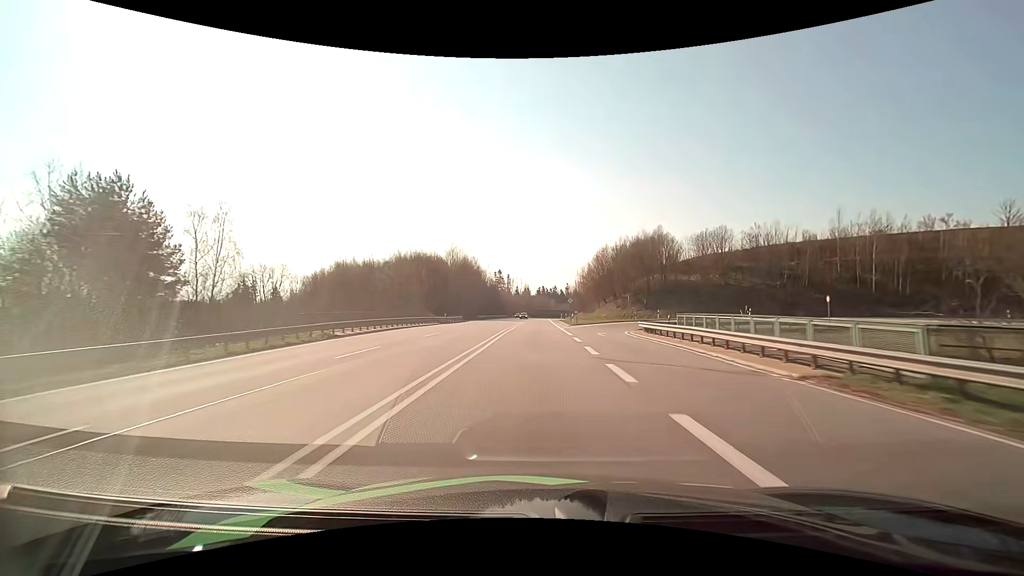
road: primary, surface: asphalt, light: Day
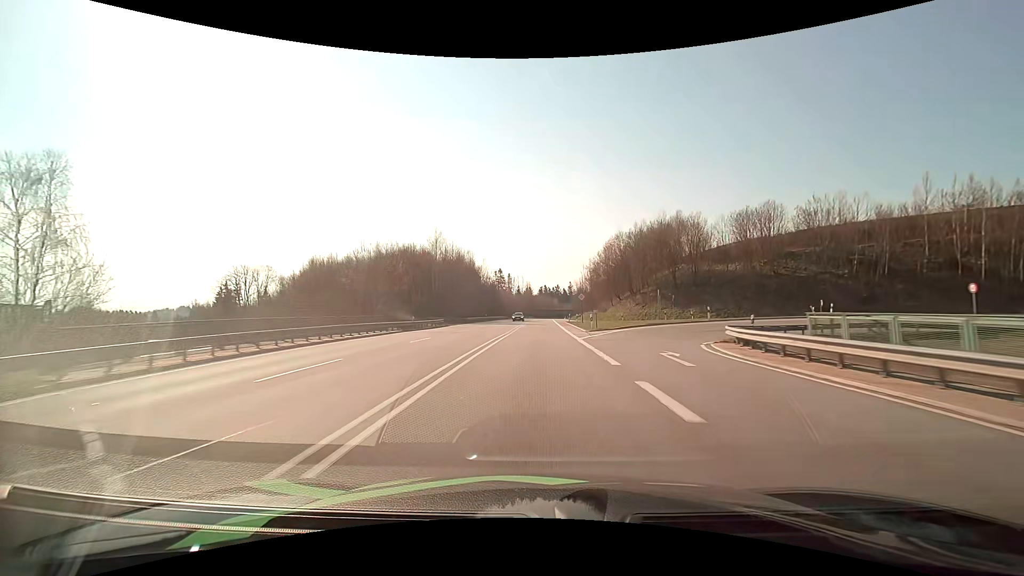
(-0.1, +15.6) m; 0°
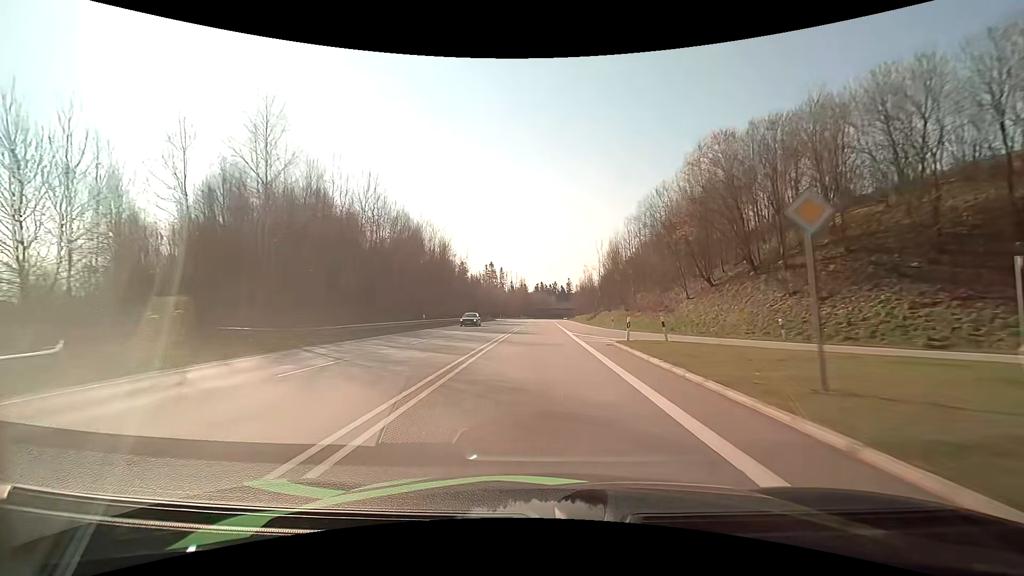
(+0.1, +47.1) m; 0°
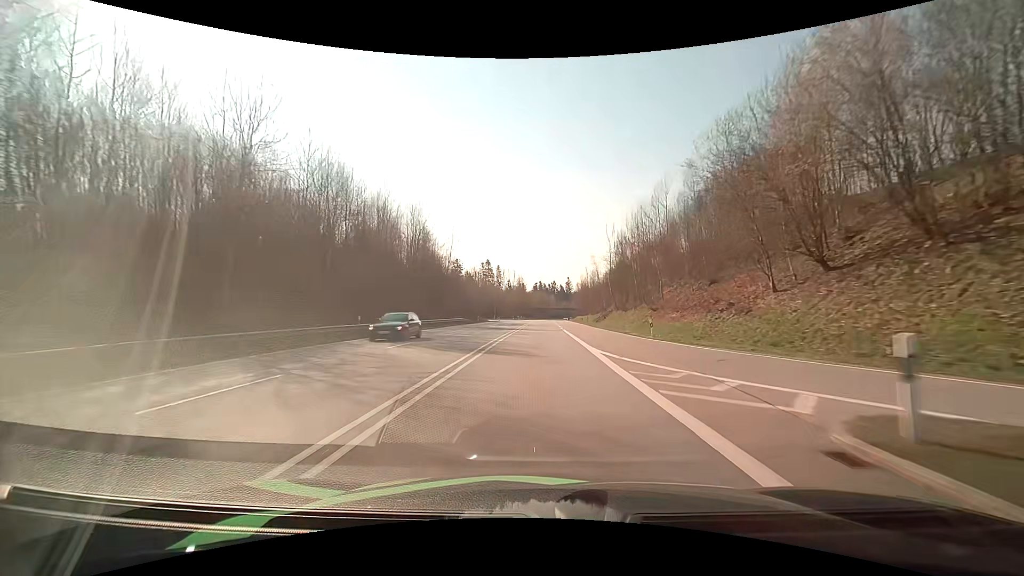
(0.0, +15.8) m; 0°
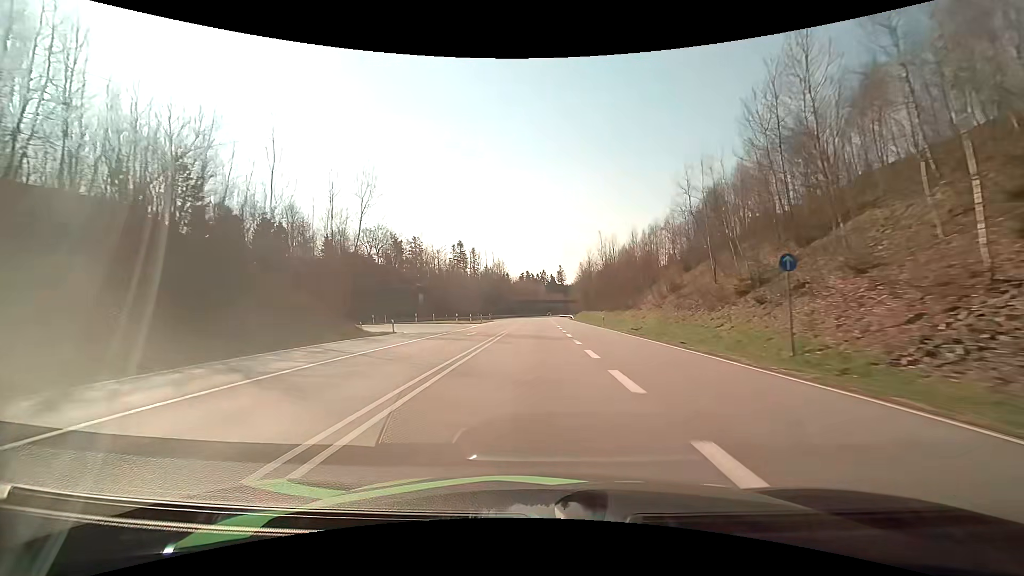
(+0.8, +79.4) m; +1°
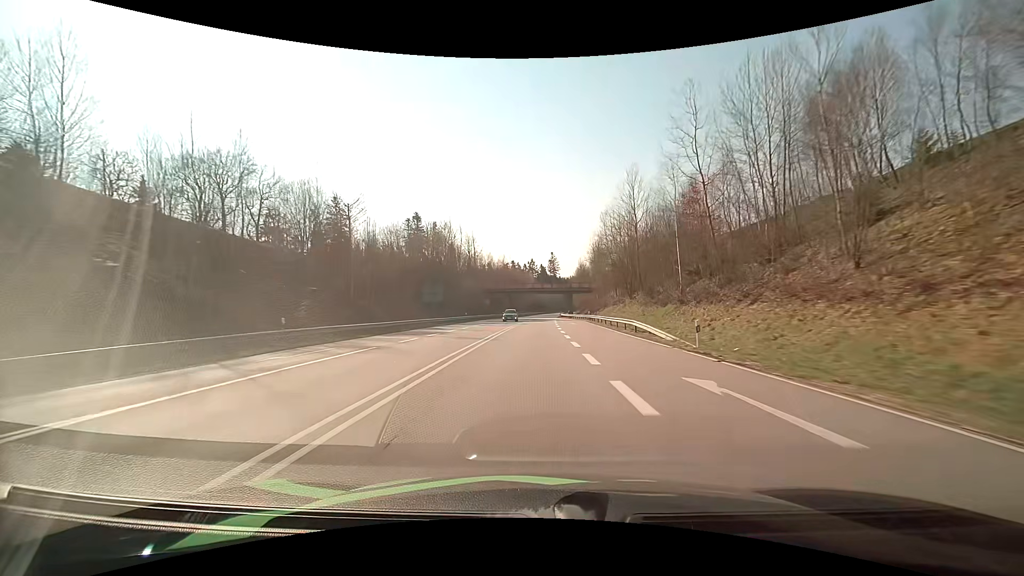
(+0.6, +79.8) m; +1°
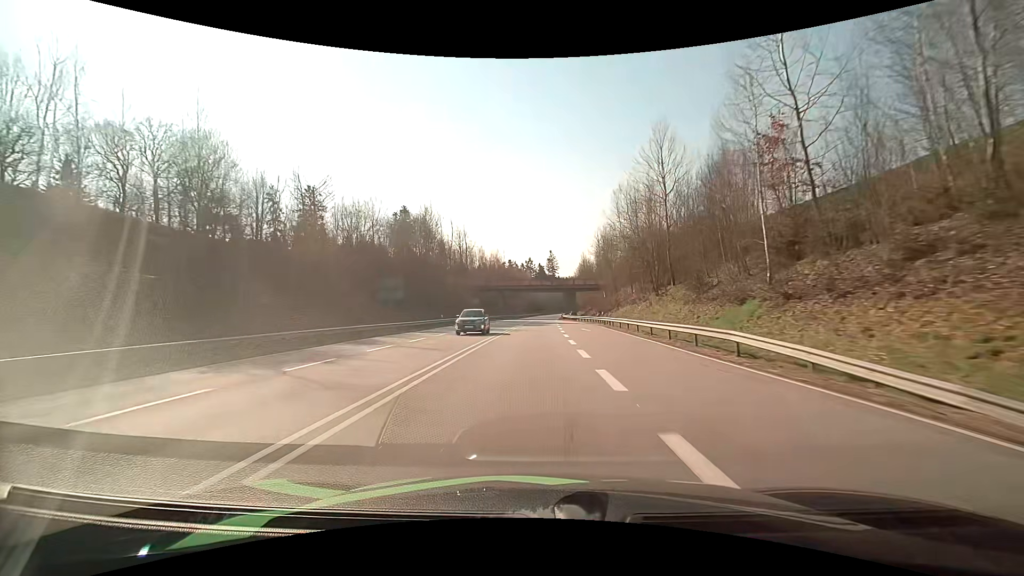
(0.0, +16.1) m; 0°
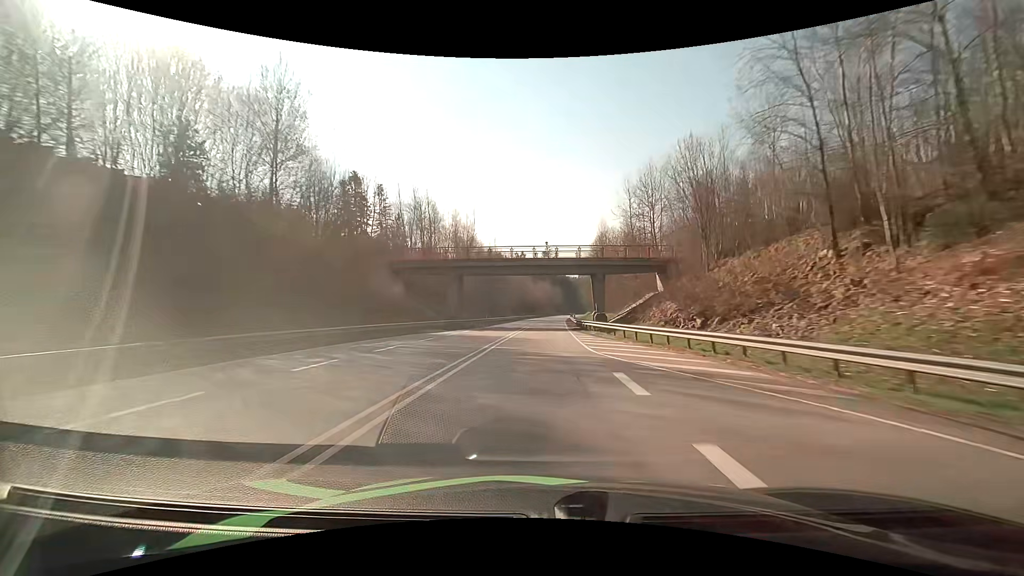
(+0.2, +48.4) m; +1°
(0, +10) (0, +20) (0, +30) (0, +40) (+1, +50) (+1, +60) (+1, +70) (+2, +80) (+2, +90) (+3, +100) m
